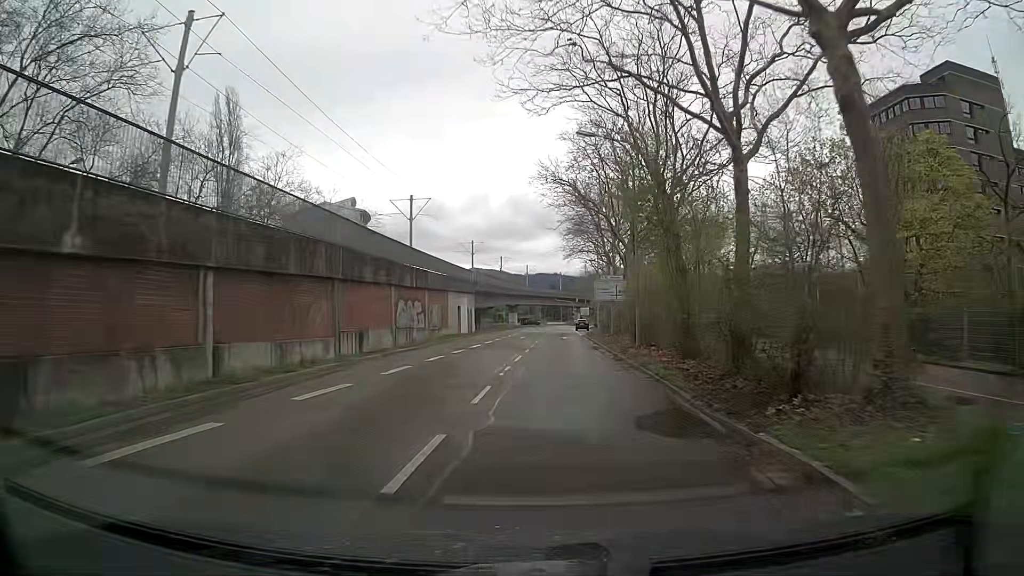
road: tertiary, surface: asphalt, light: Day
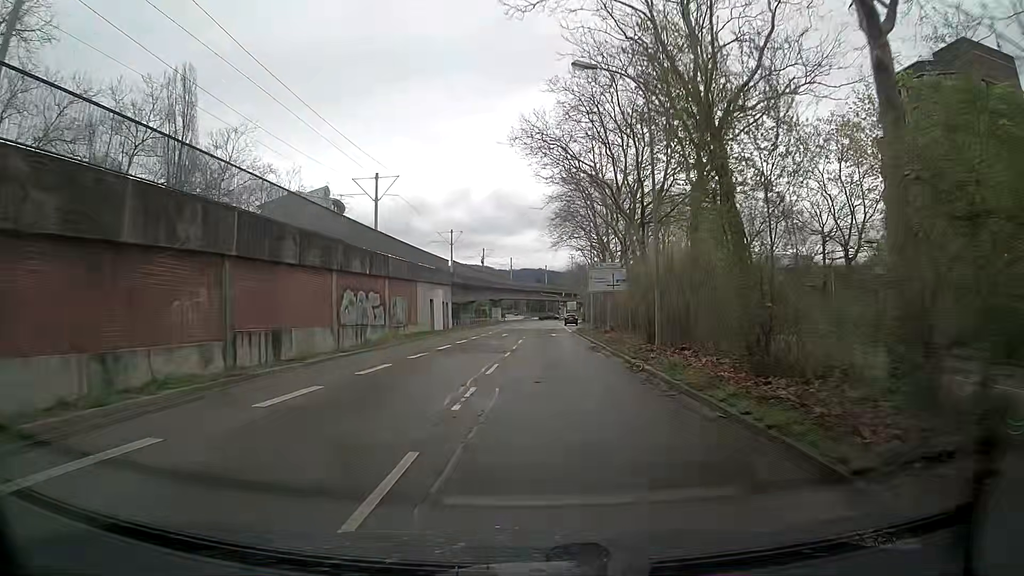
(+0.1, +7.6) m; +1°
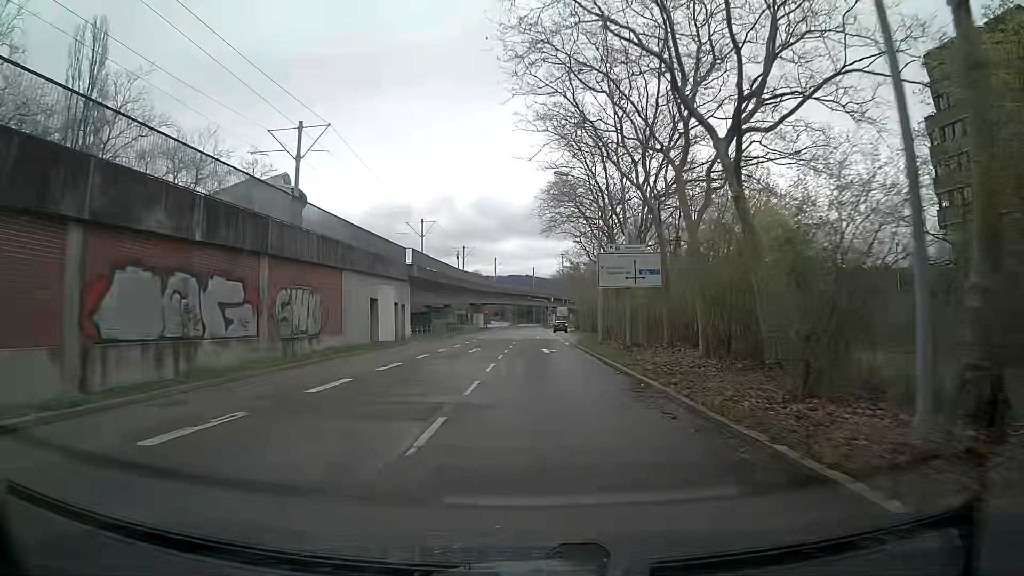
(+0.3, +15.2) m; +2°
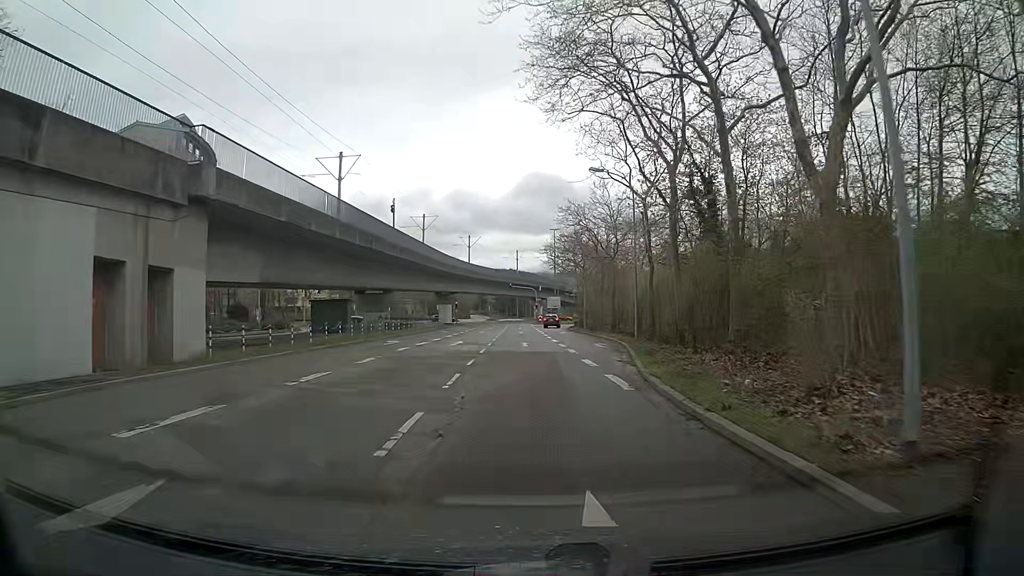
(0.0, +30.2) m; +1°
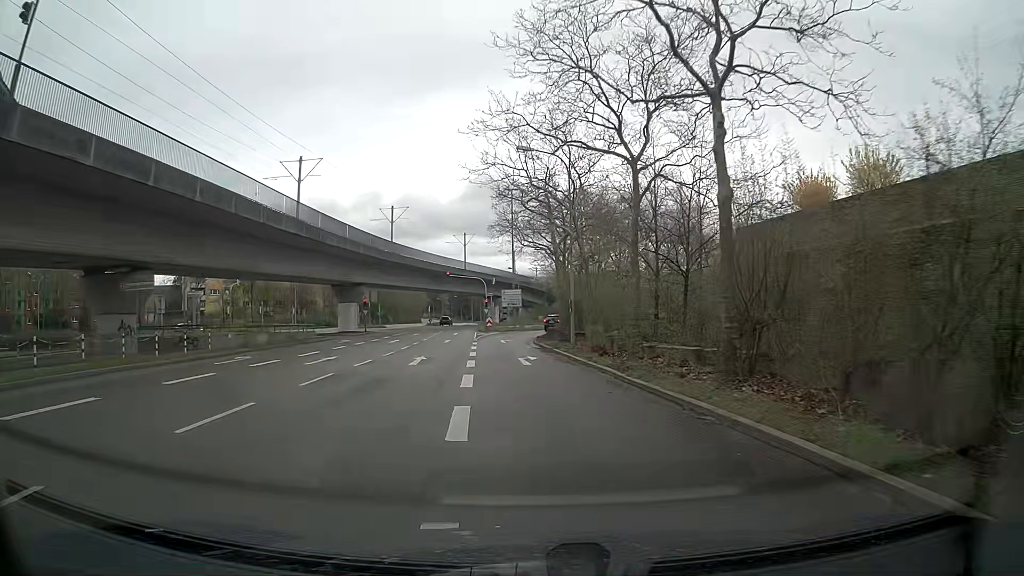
(+1.6, +35.0) m; +4°
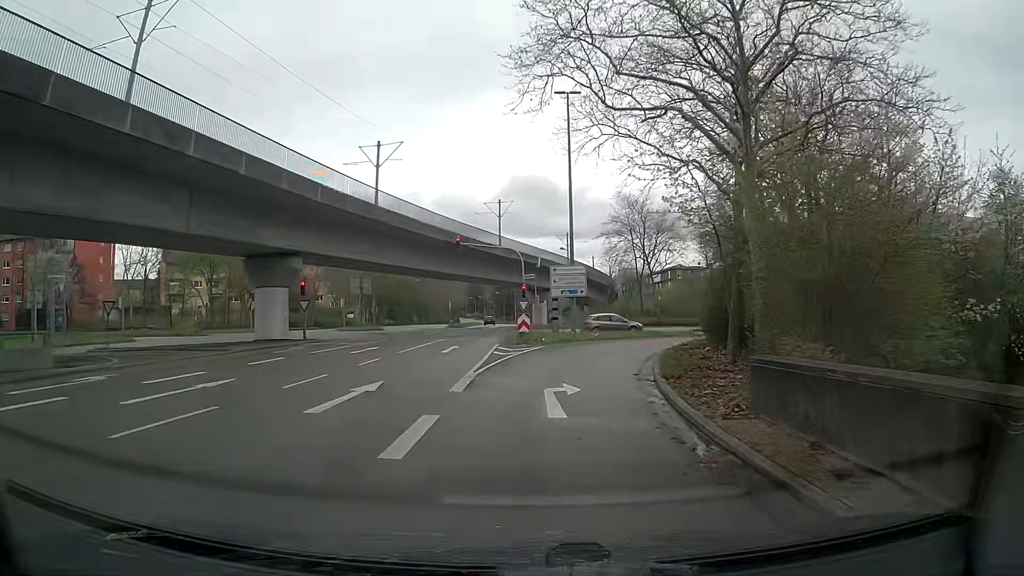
(-1.6, +31.0) m; -5°
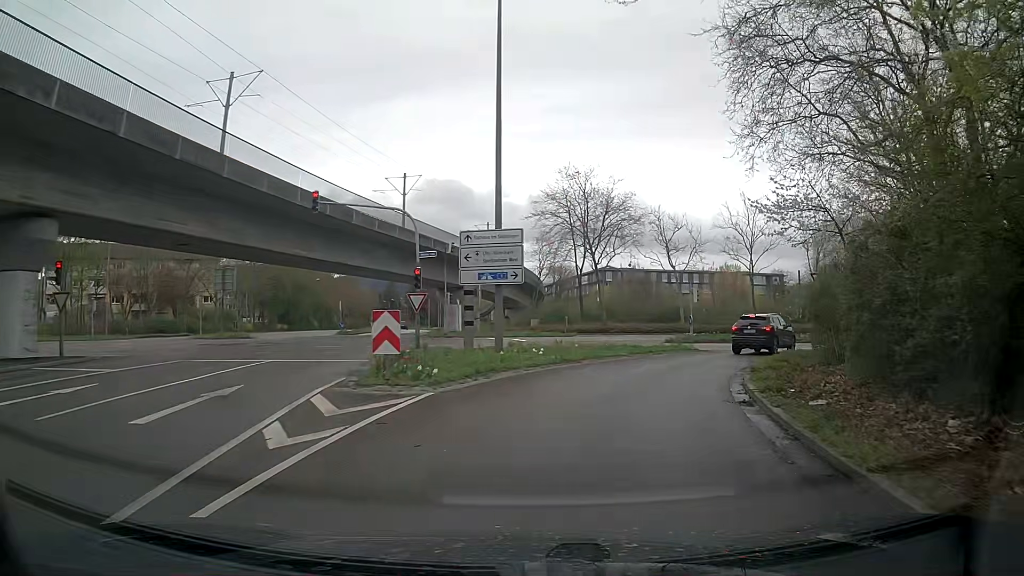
(+0.6, +16.6) m; +6°
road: secondary_link
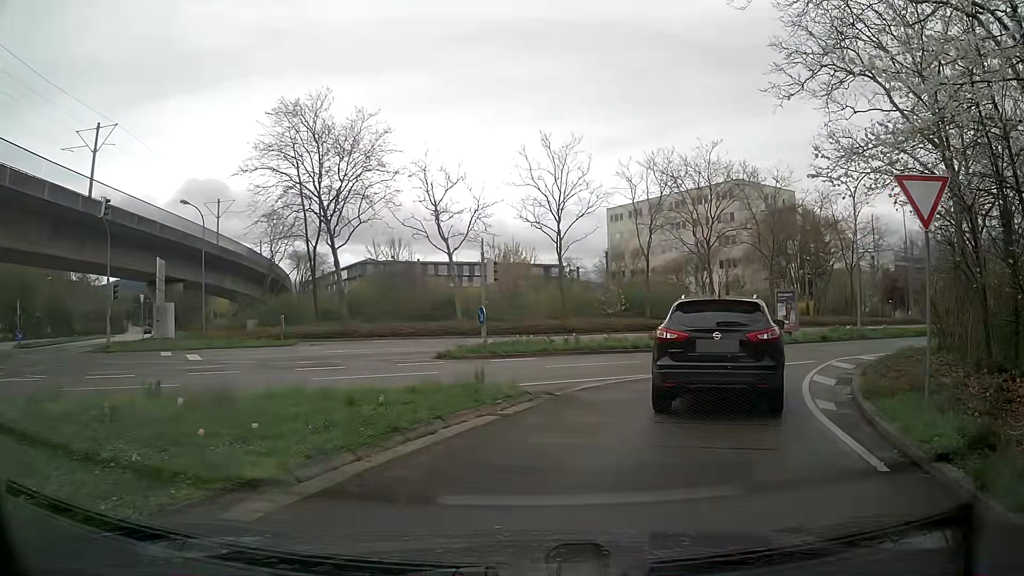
(+2.9, +17.4) m; +21°
(+1, +10) (+6, +19) (+13, +26) (+21, +31) (+30, +37) (+38, +42) (+47, +47) (+55, +52) (+64, +58) (+72, +63) m
